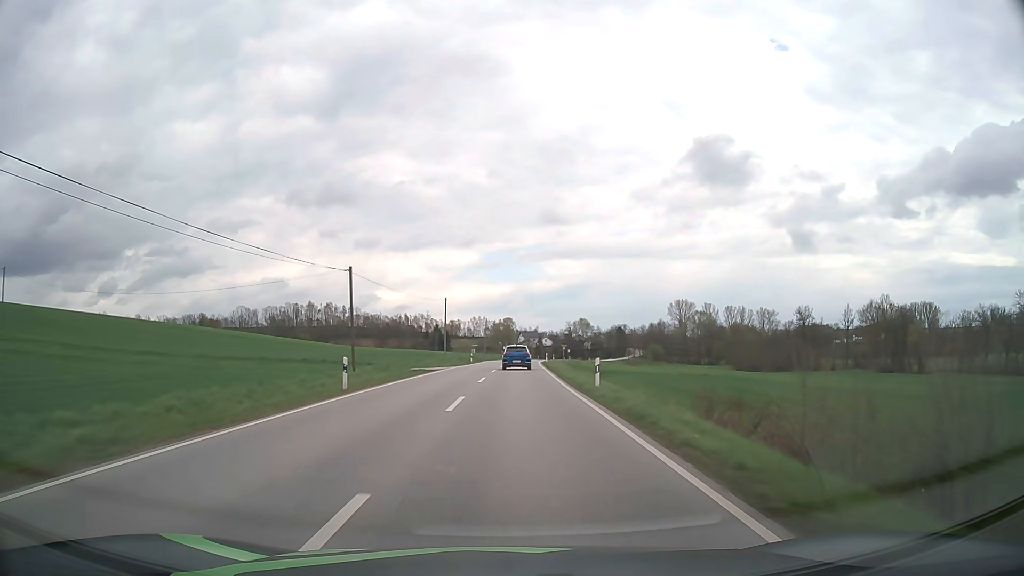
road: secondary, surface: asphalt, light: Day
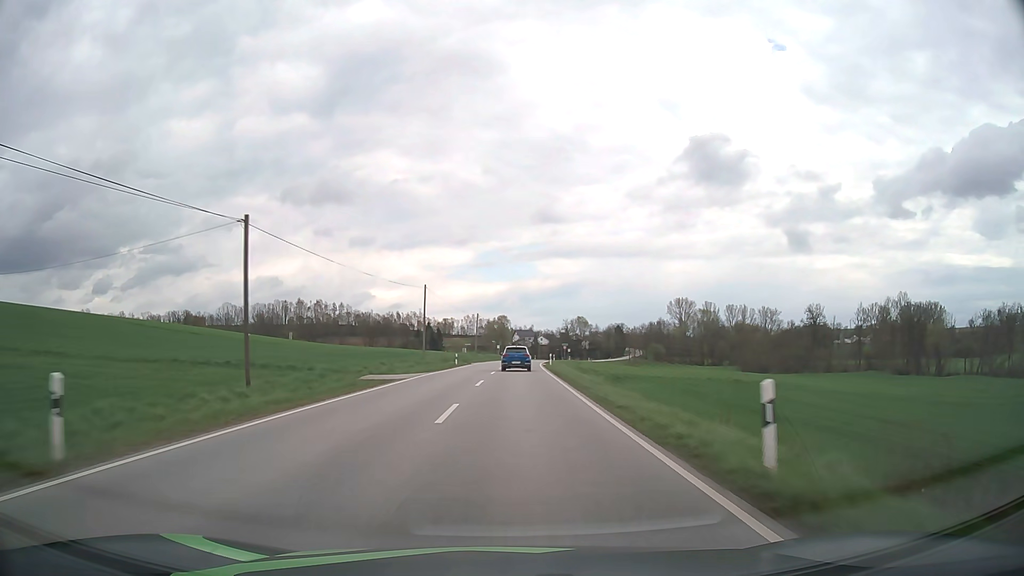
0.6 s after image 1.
(0.0, +14.2) m; 0°
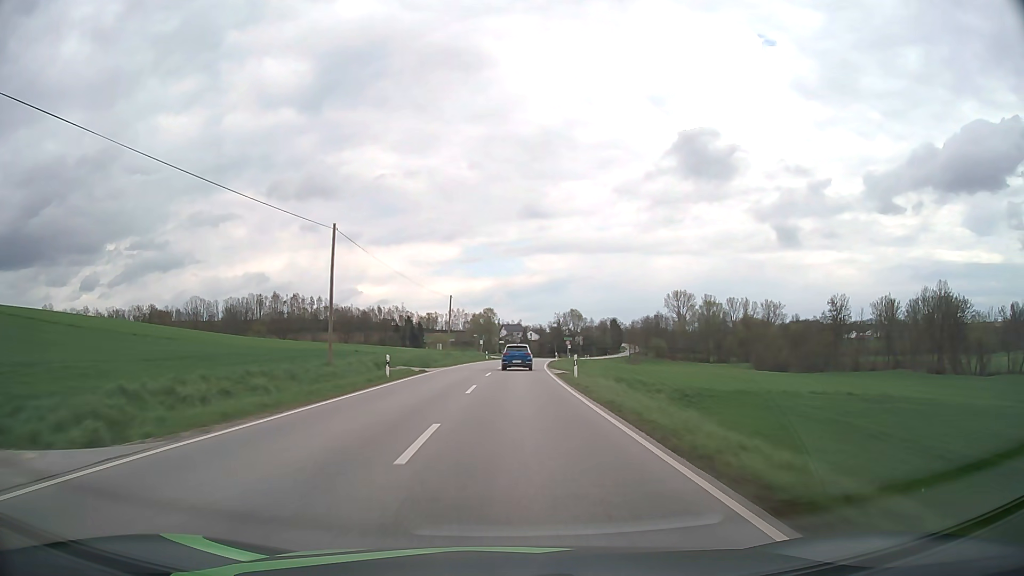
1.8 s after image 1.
(+0.3, +28.2) m; +1°
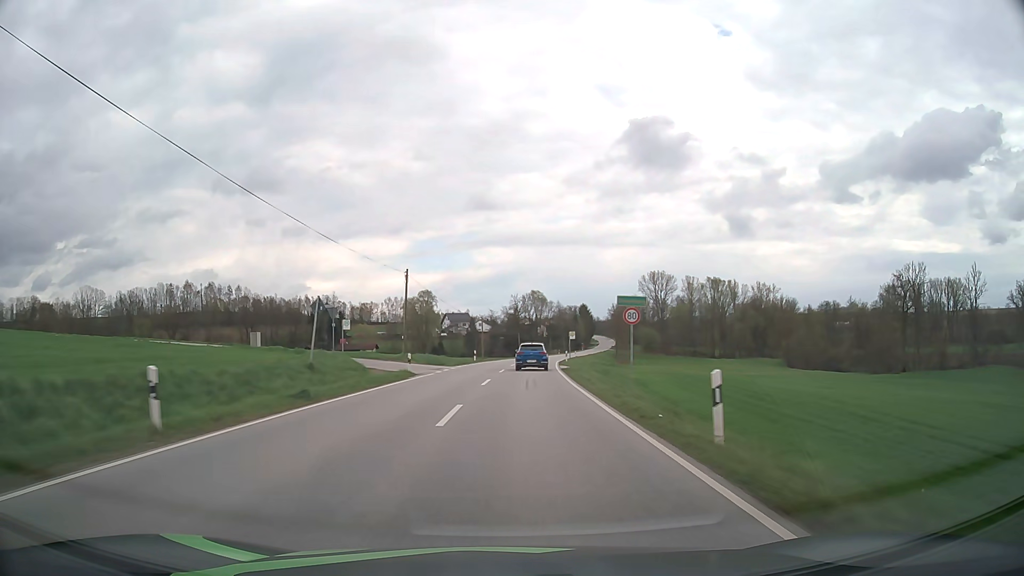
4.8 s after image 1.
(+2.1, +68.4) m; +4°
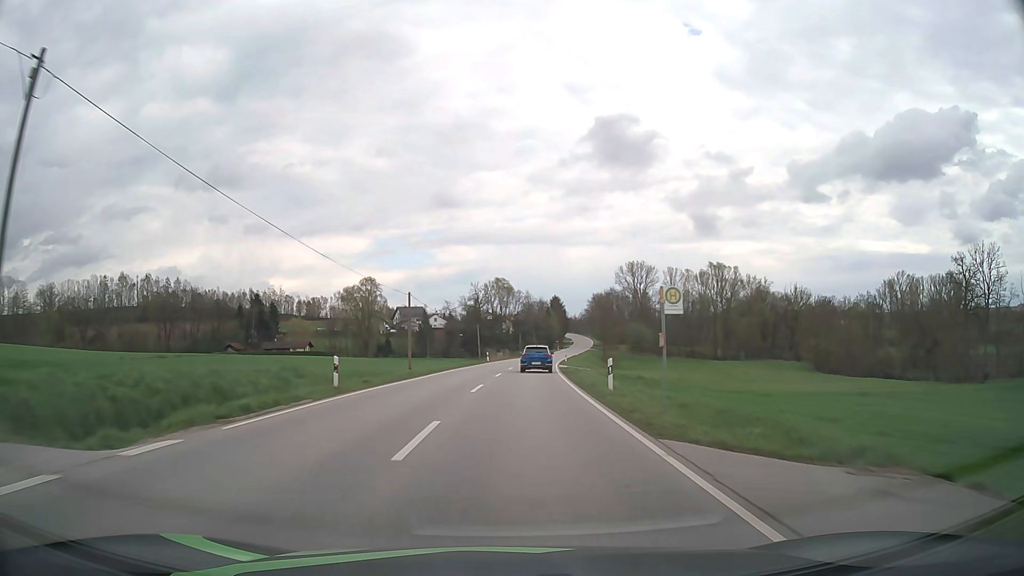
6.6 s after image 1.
(+1.1, +39.3) m; +3°
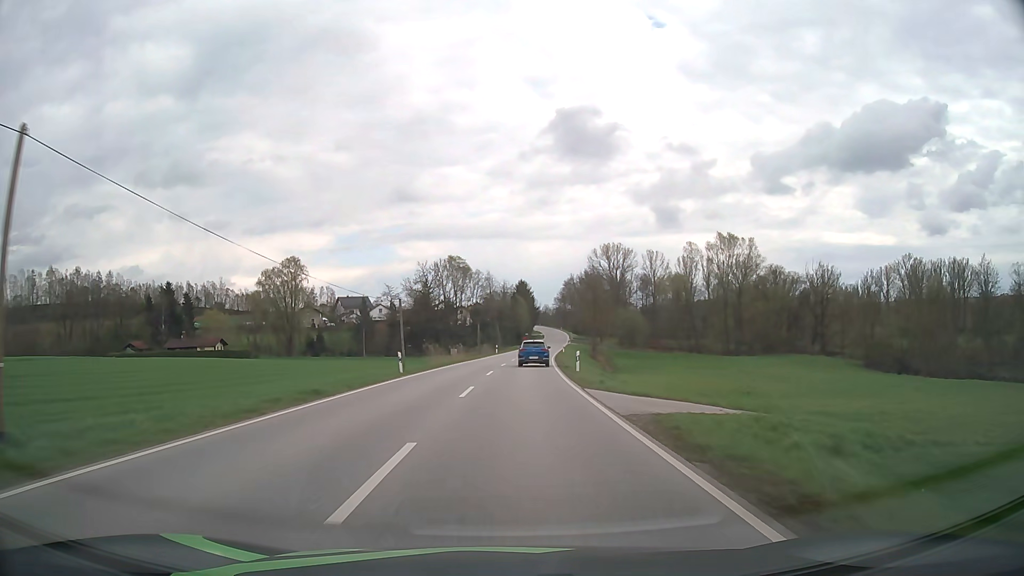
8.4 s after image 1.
(+1.1, +38.8) m; +3°
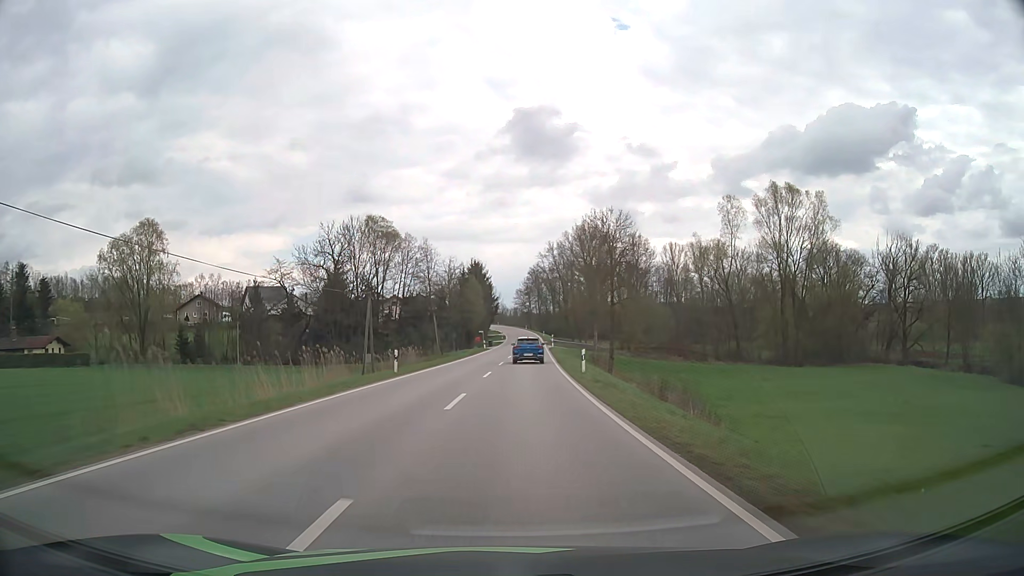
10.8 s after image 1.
(+1.5, +51.4) m; +4°
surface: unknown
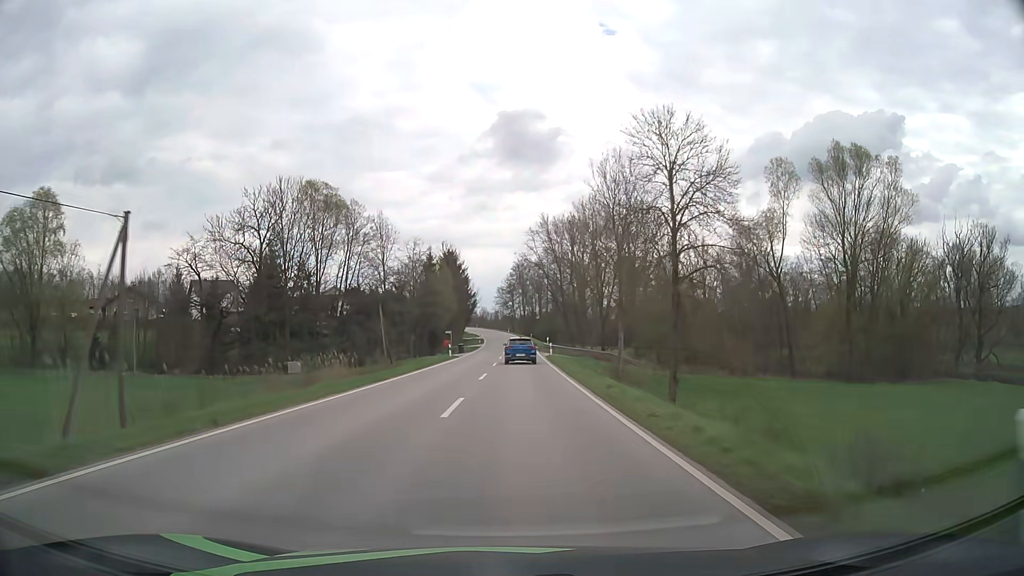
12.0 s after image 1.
(+0.4, +25.4) m; +2°
(0, +10) (0, +20) (0, +30) (+1, +40) (+1, +50) (+1, +60) (+1, +70) (+1, +80) (+1, +90) (+1, +100) m
